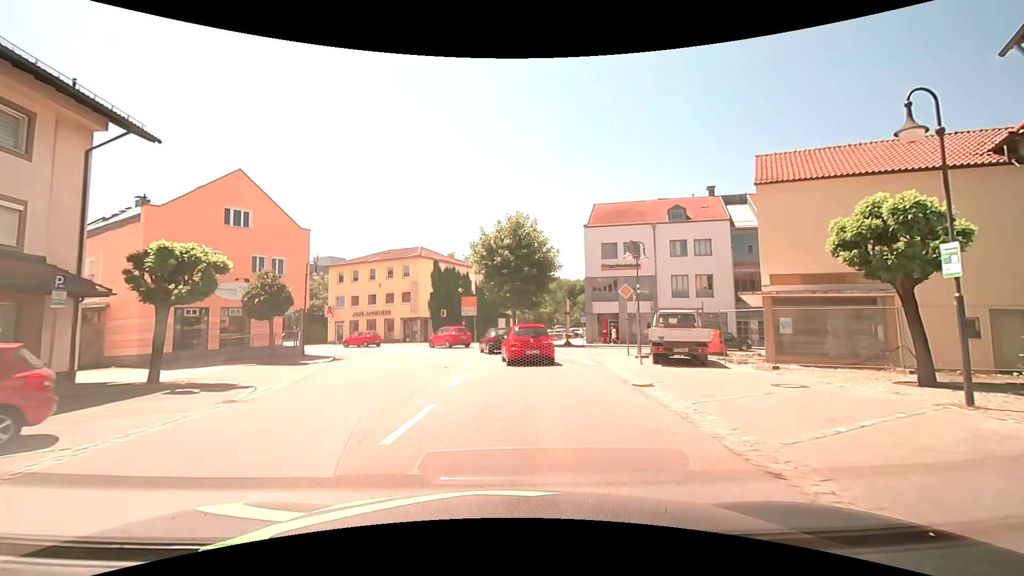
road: secondary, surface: asphalt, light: Day
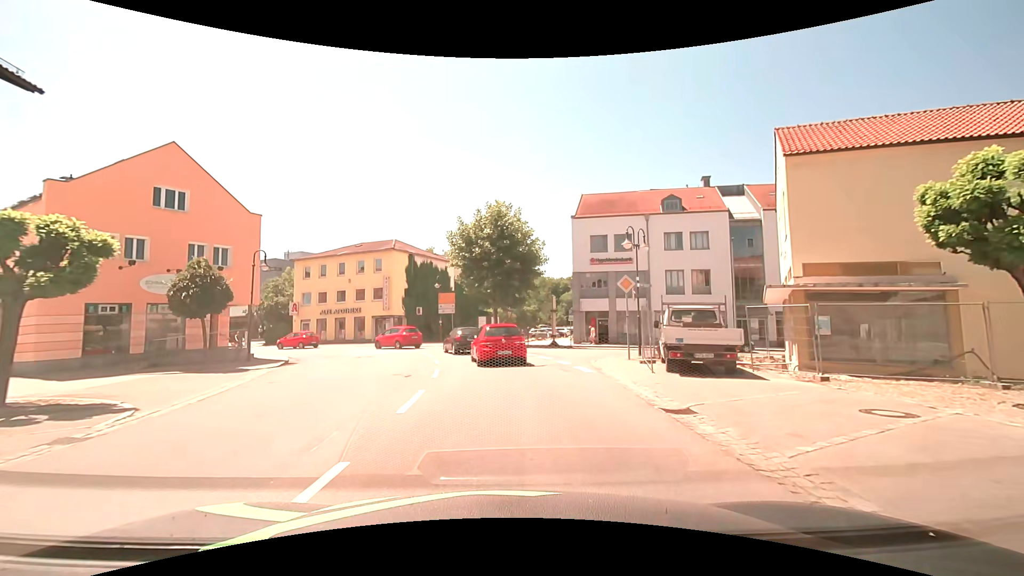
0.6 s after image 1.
(0.0, +3.7) m; +1°
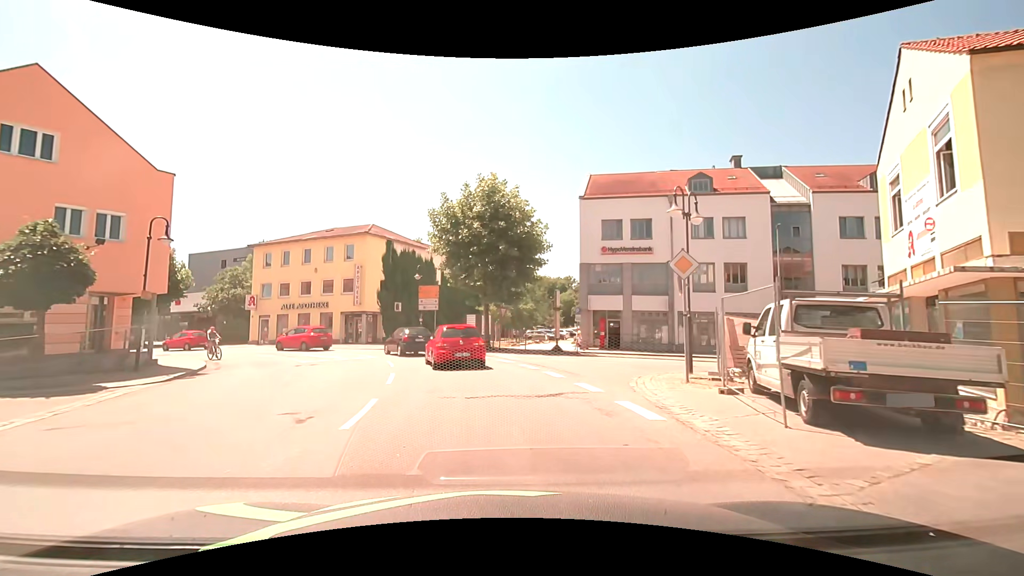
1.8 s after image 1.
(+0.1, +7.1) m; 0°
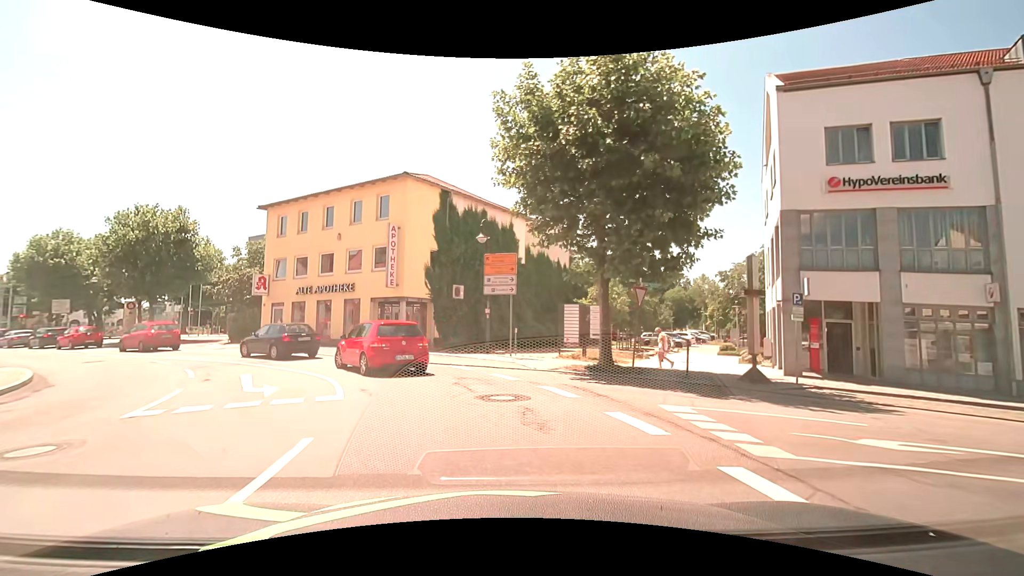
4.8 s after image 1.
(-1.1, +15.5) m; -10°
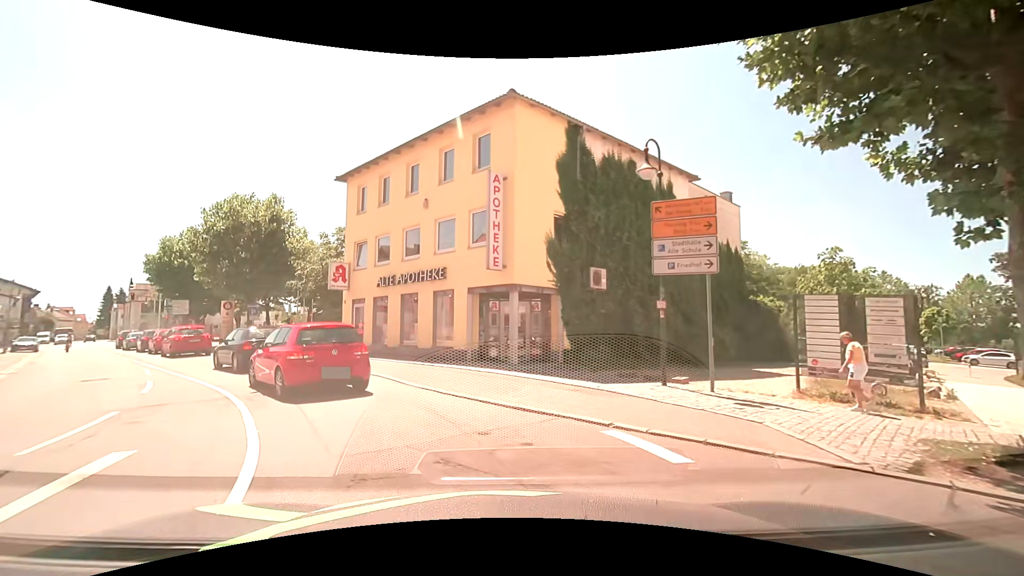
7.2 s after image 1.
(-1.0, +9.5) m; -15°
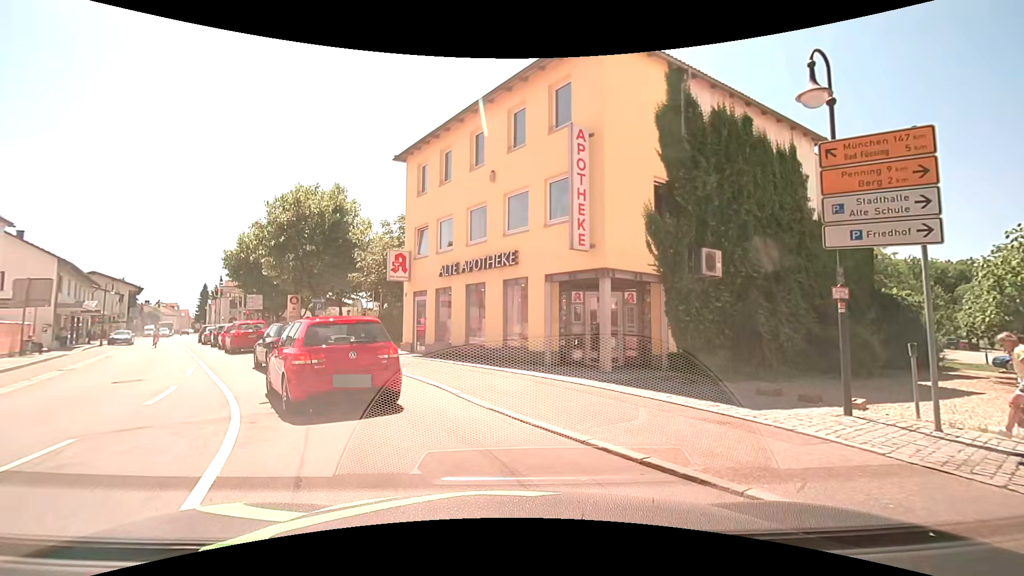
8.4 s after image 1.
(-0.2, +3.2) m; -7°
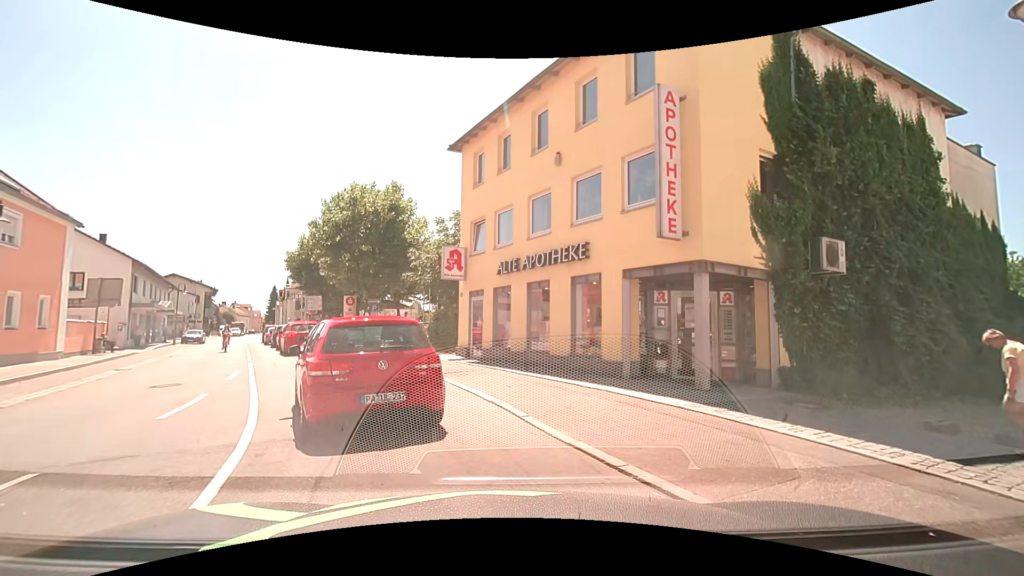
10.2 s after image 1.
(-0.1, +1.9) m; -5°
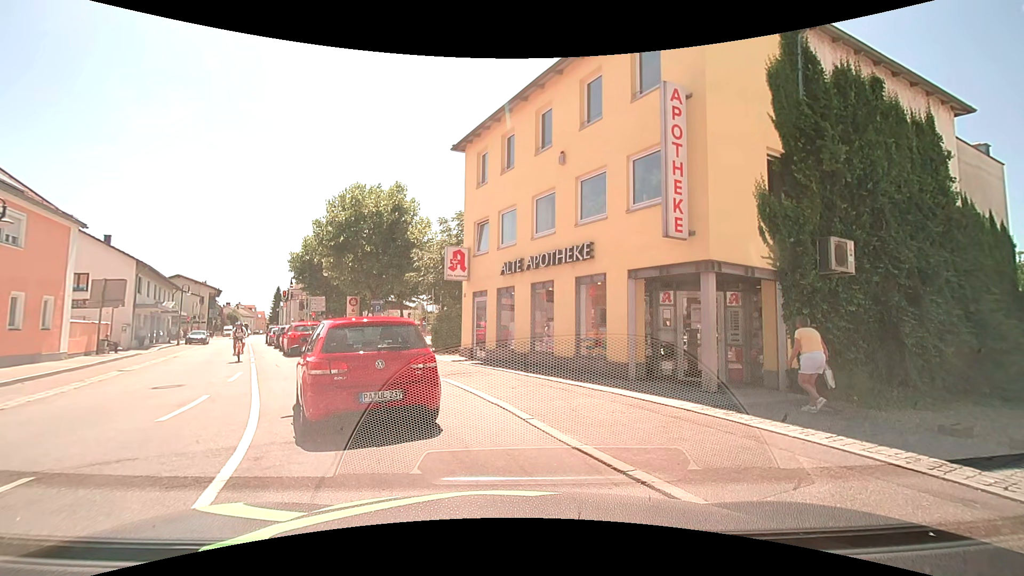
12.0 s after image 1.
(0.0, +0.2) m; 0°
(-2, +10) (-7, +19) (-11, +28) (-16, +36) (-21, +45) (-26, +54) (-30, +63) (-35, +72) (-39, +81) (-44, +89) m
